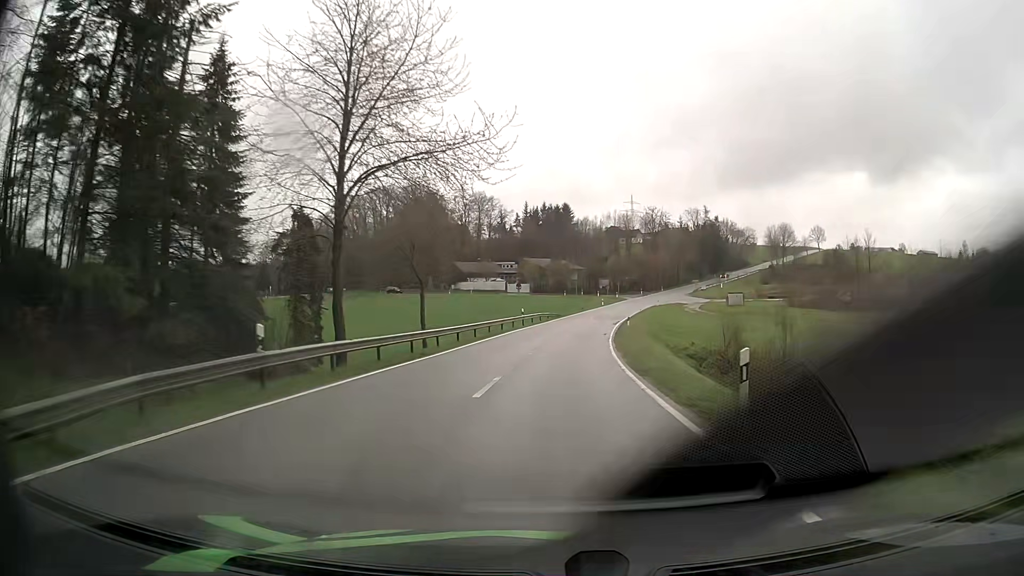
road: tertiary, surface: asphalt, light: Day
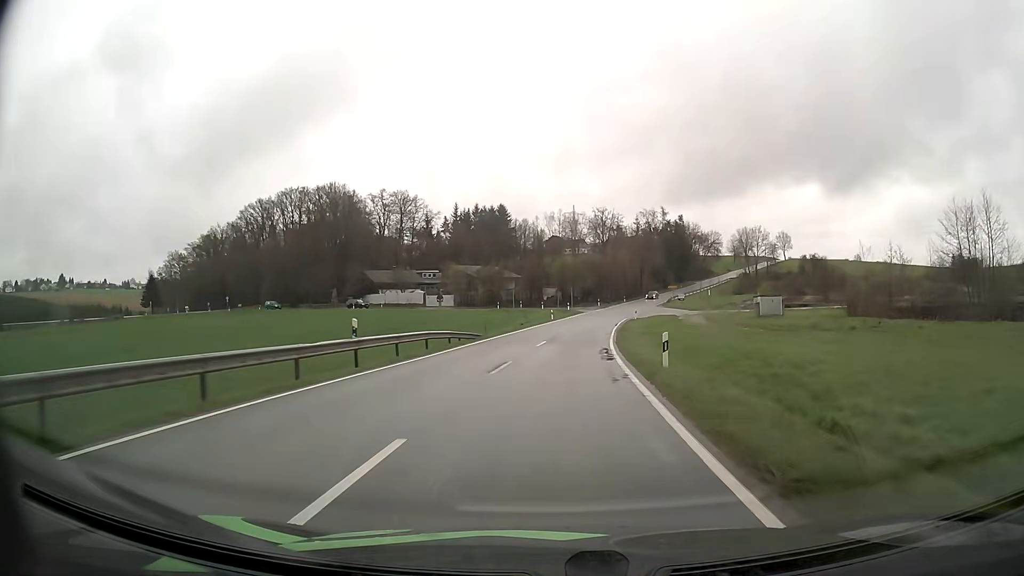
(+1.6, +33.6) m; +5°
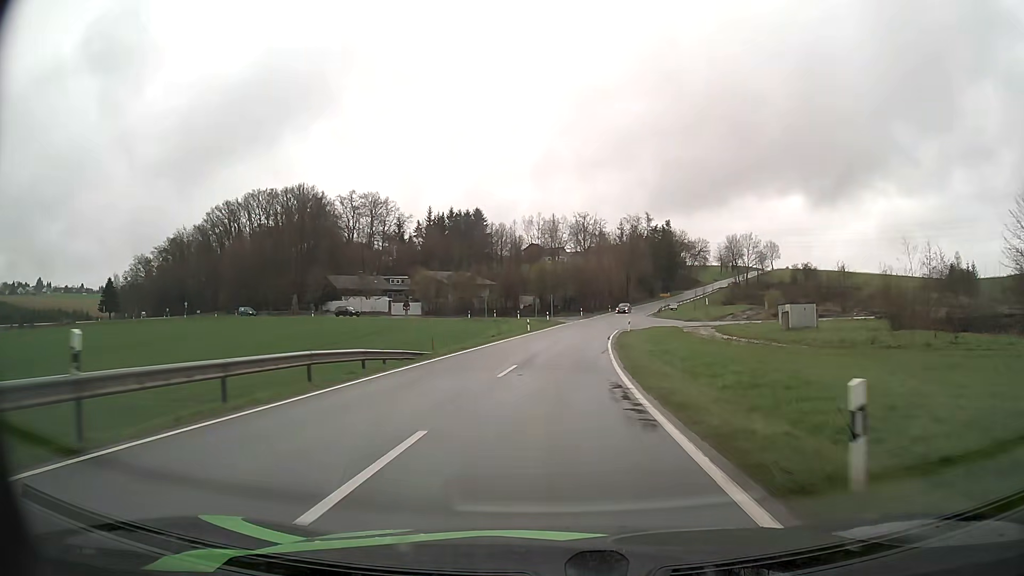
(+0.1, +11.2) m; +2°
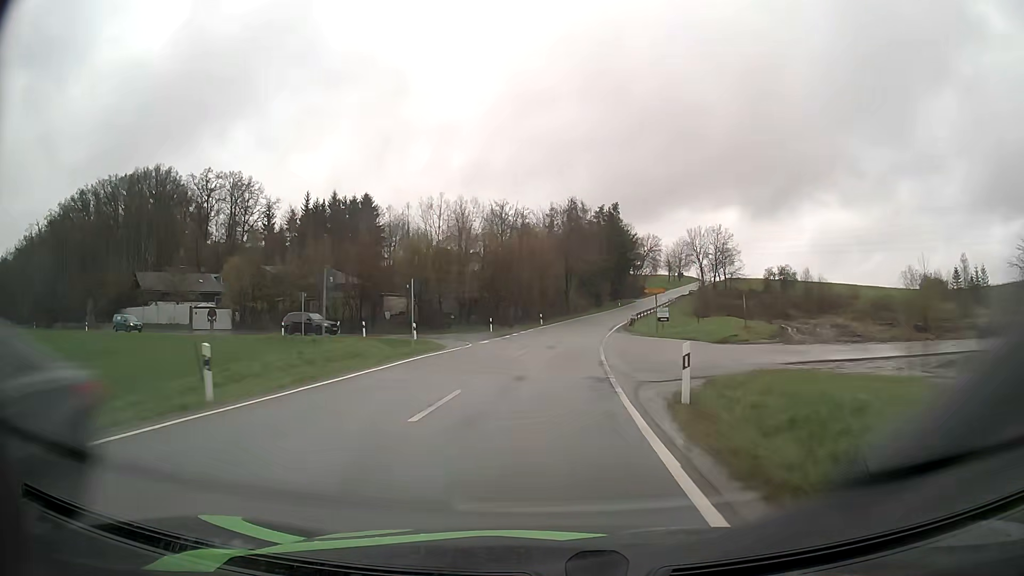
(+3.0, +44.1) m; +7°
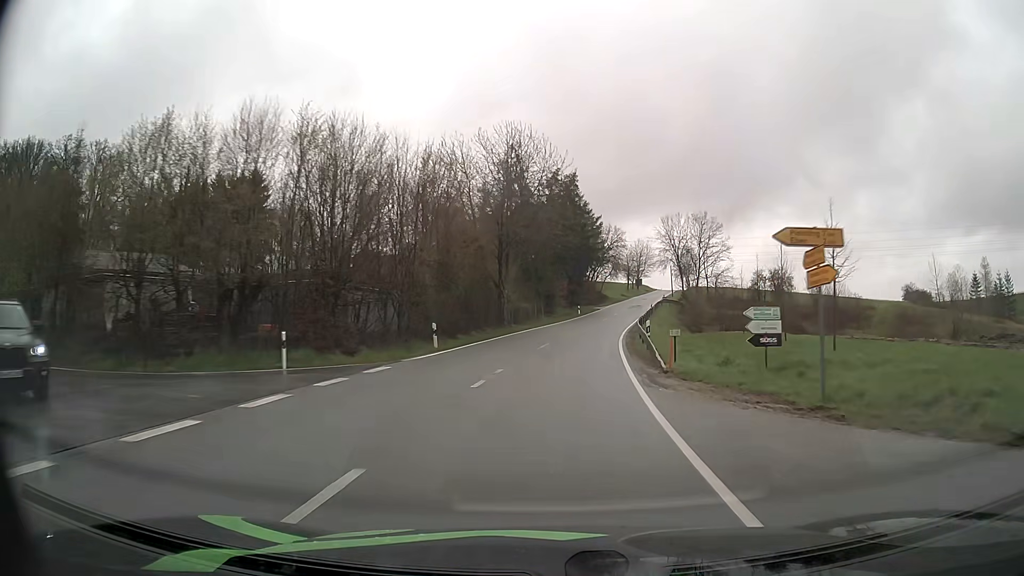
(+1.3, +34.1) m; +5°
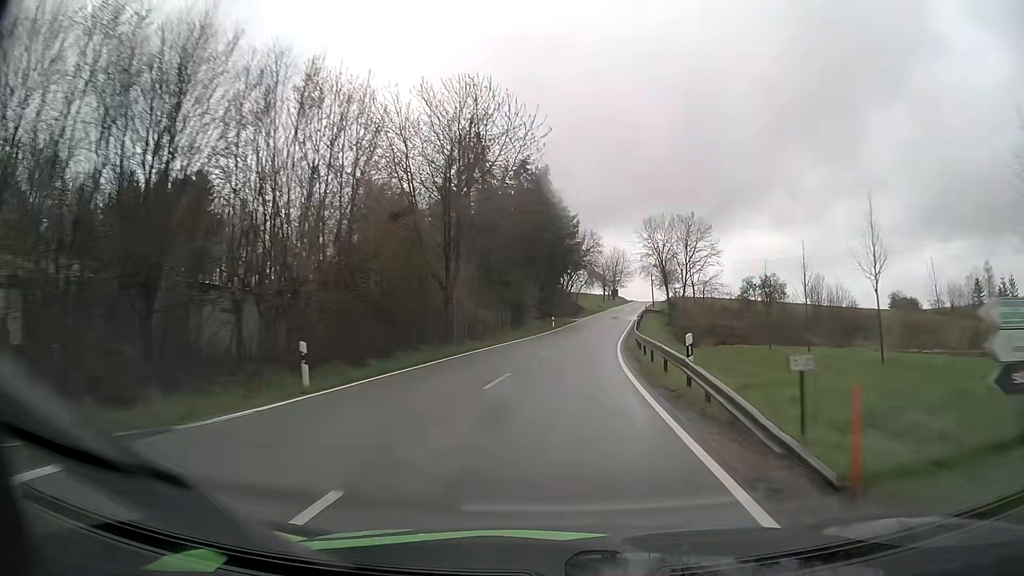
(+0.2, +11.6) m; +2°
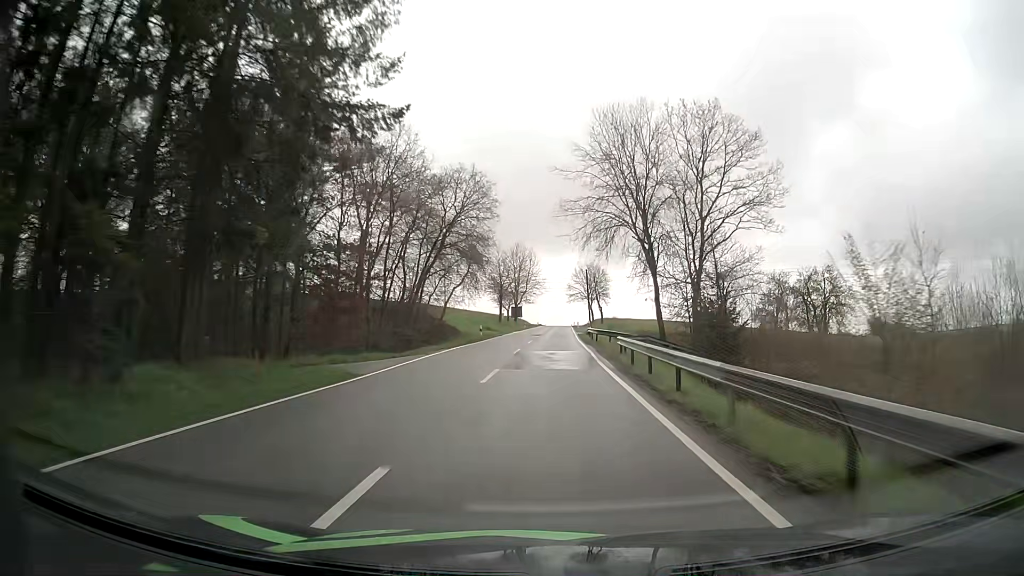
(+5.5, +61.0) m; +9°
(0, +10) (0, +20) (0, +30) (0, +40) (0, +50) (+1, +60) (+1, +70) (+1, +80) (+1, +90) (+2, +100) m
